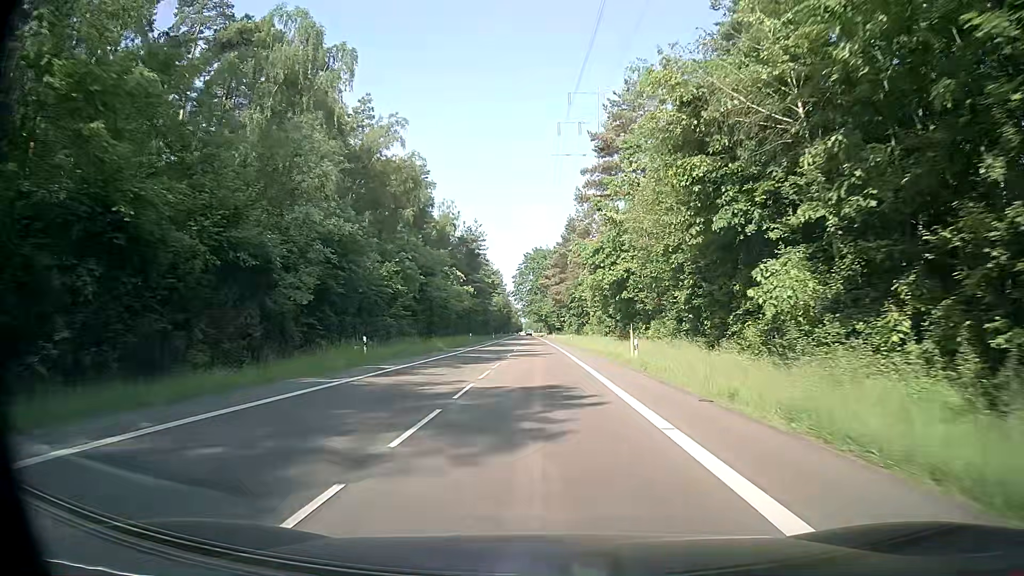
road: secondary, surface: asphalt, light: Day
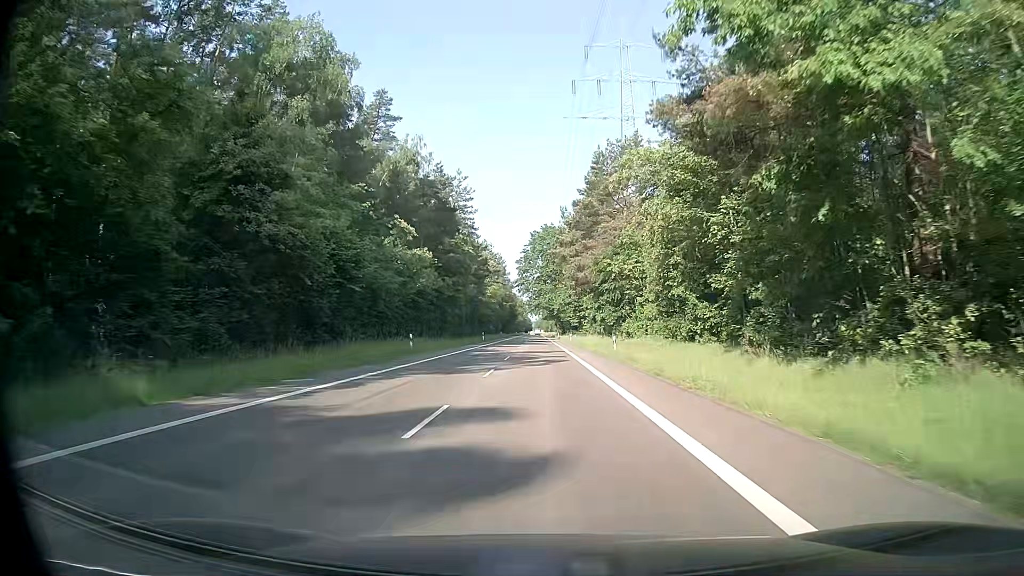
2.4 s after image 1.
(-0.7, +40.2) m; -1°
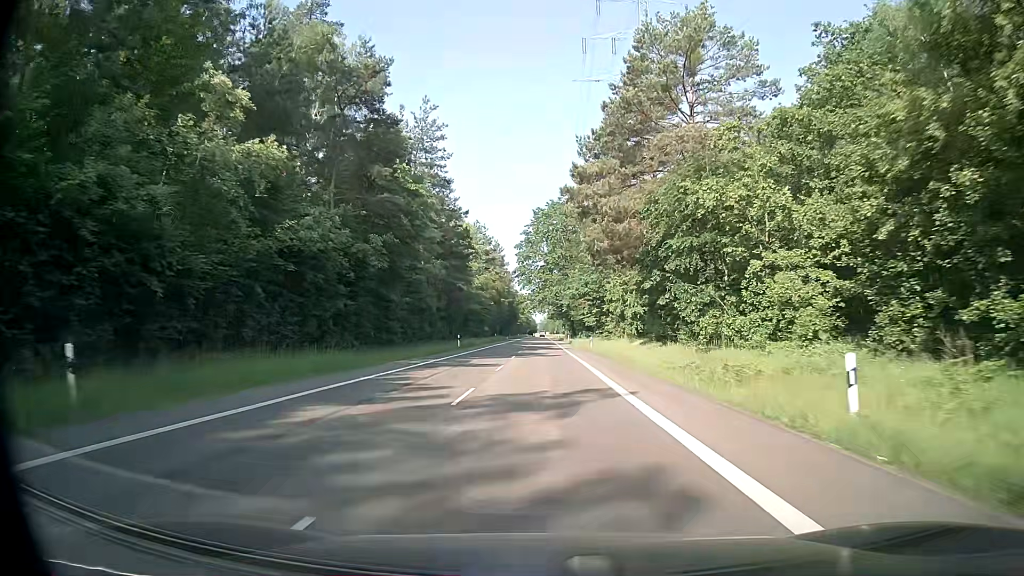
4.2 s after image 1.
(-0.1, +30.2) m; 0°
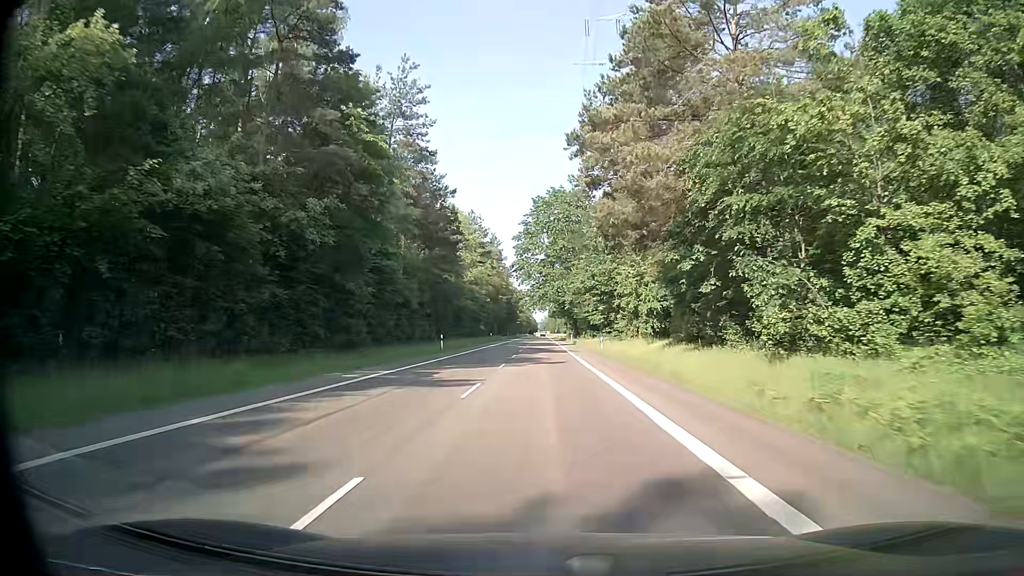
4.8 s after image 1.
(-0.1, +10.1) m; -1°
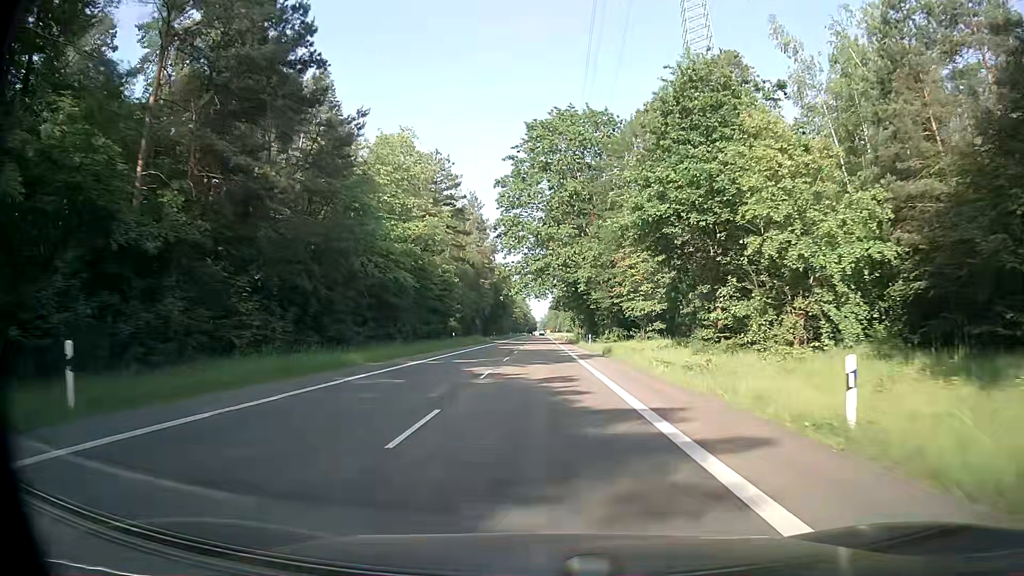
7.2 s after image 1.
(+0.2, +40.4) m; 0°
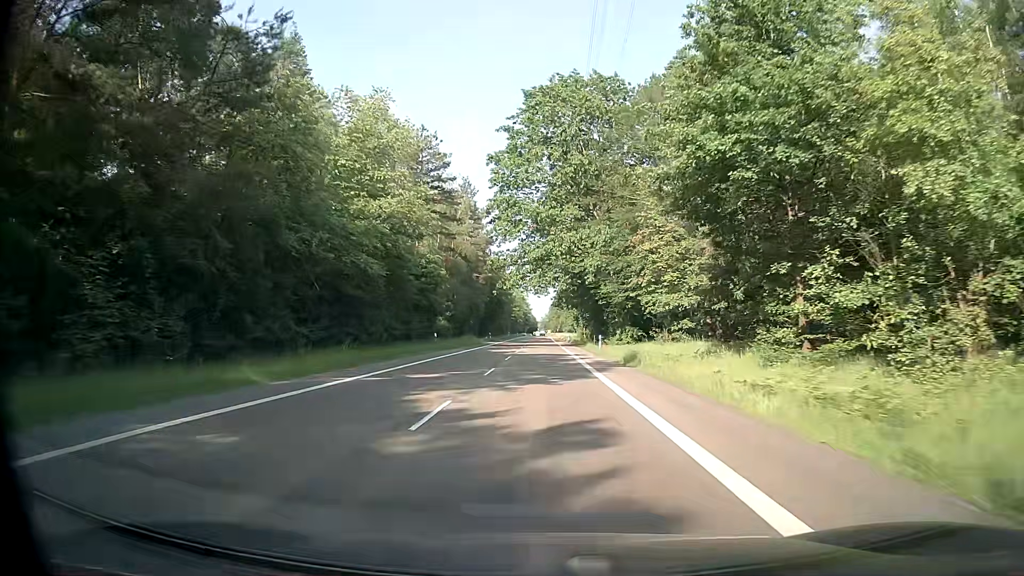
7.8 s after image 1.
(0.0, +9.9) m; 0°
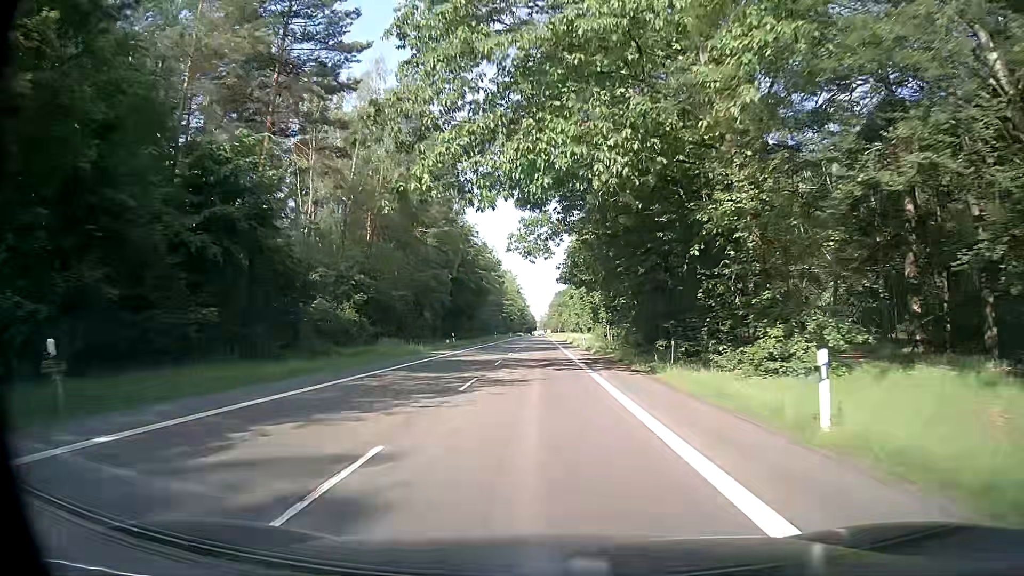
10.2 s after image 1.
(0.0, +39.3) m; 0°
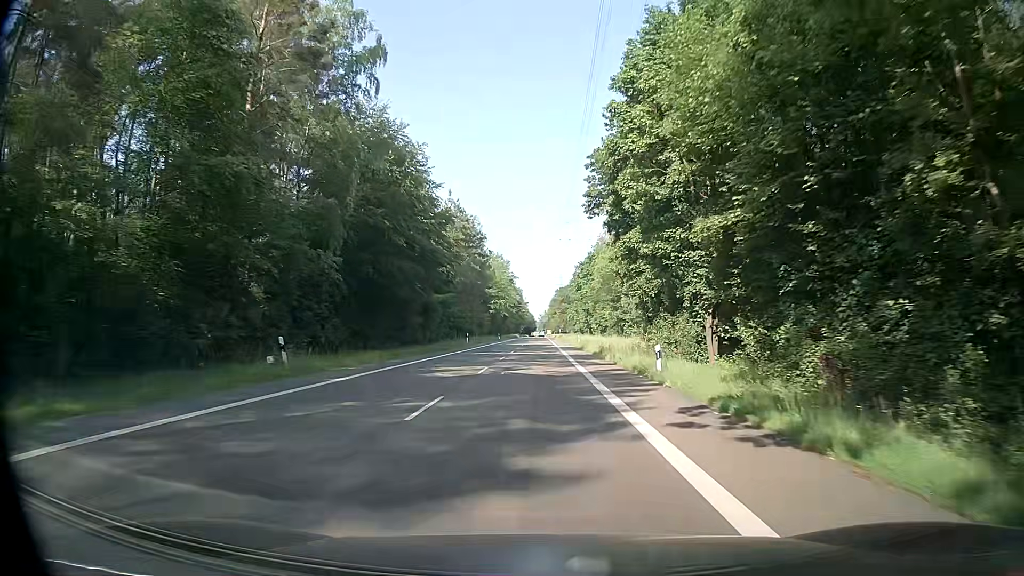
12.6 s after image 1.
(0.0, +39.4) m; -1°
(0, +10) (0, +20) (0, +30) (0, +40) (0, +50) (0, +60) (0, +70) (+1, +80) (+1, +90) (+1, +100) m
